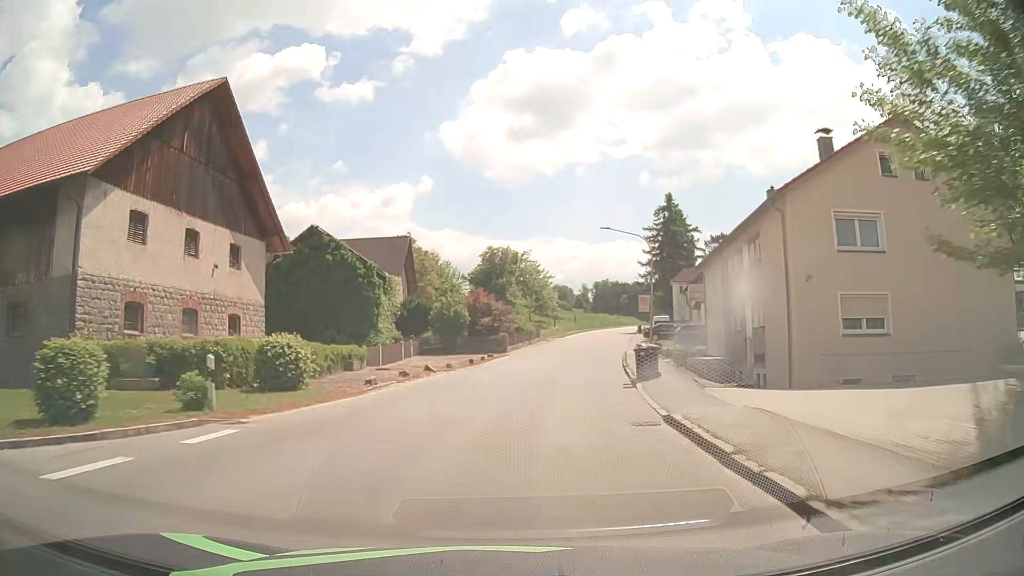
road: secondary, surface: asphalt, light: Day
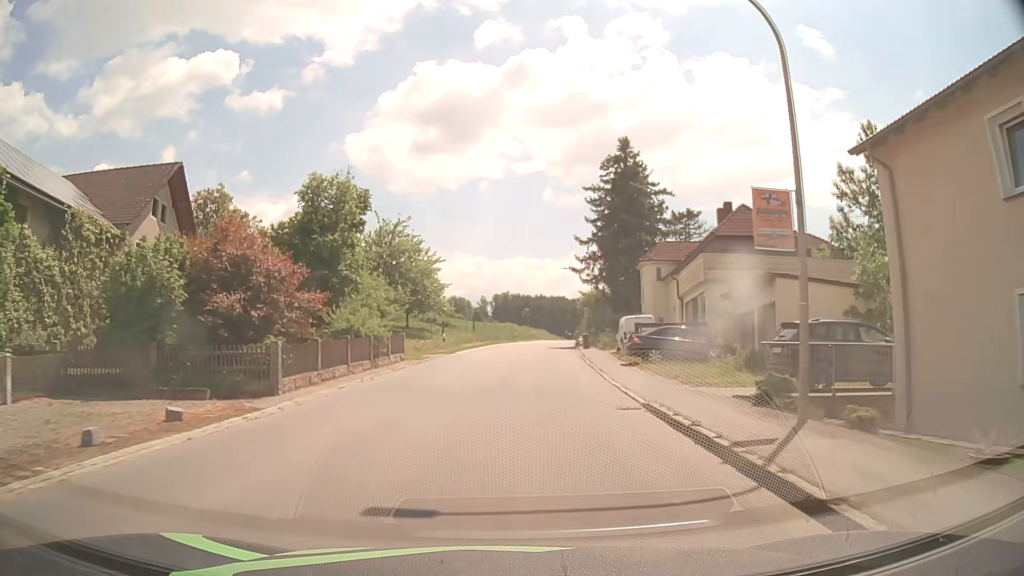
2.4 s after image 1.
(+2.7, +29.8) m; +9°
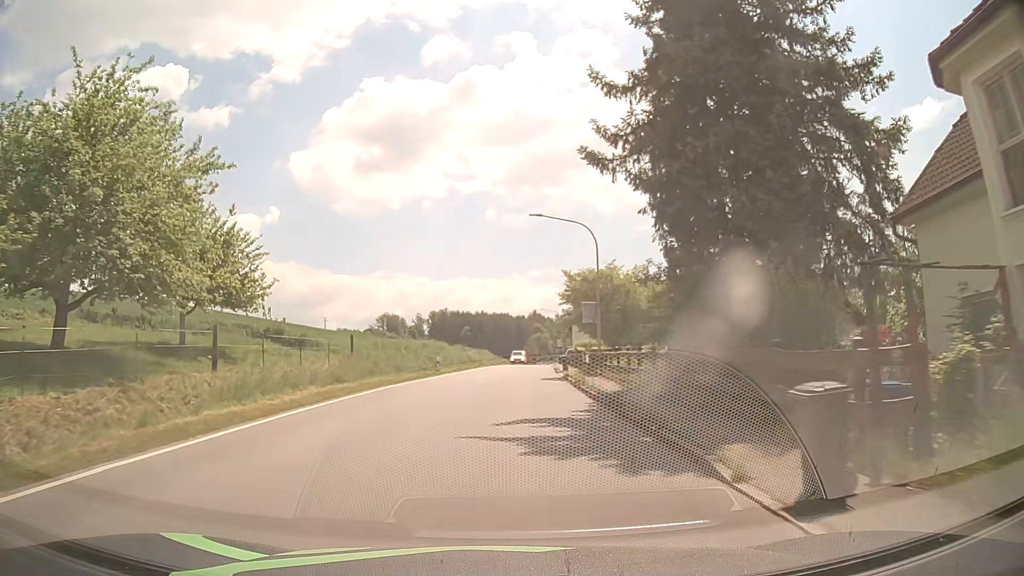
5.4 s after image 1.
(+1.6, +36.9) m; +5°
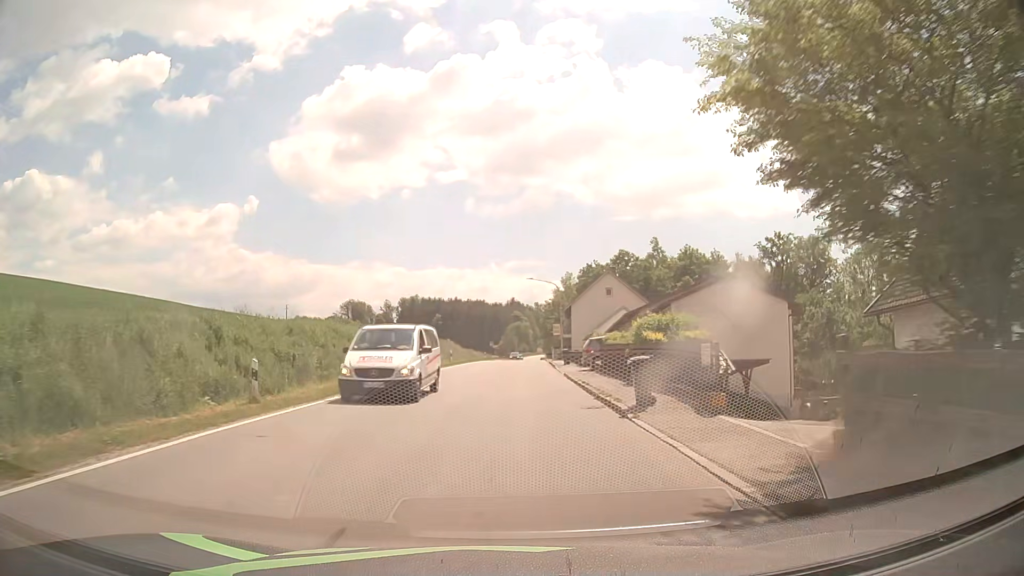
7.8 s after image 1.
(+0.7, +30.0) m; +2°
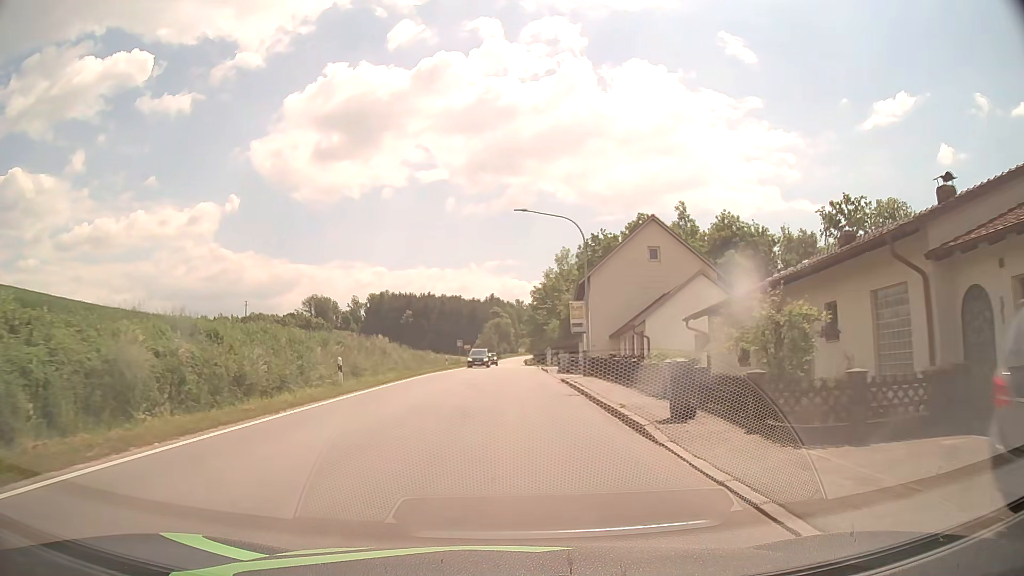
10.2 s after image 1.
(+0.6, +30.5) m; +2°
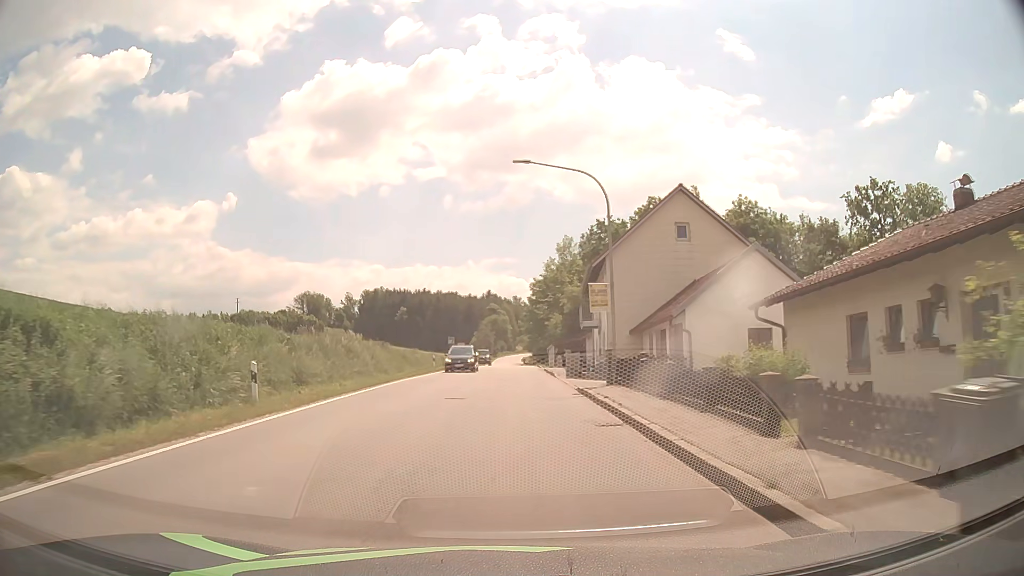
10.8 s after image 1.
(0.0, +7.6) m; 0°
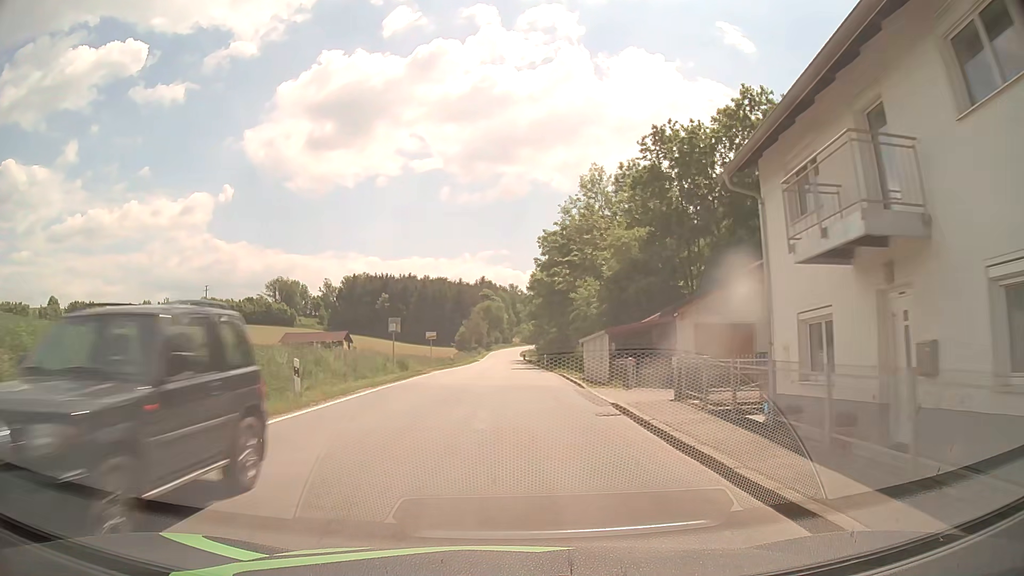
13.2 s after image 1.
(+0.2, +30.7) m; +1°
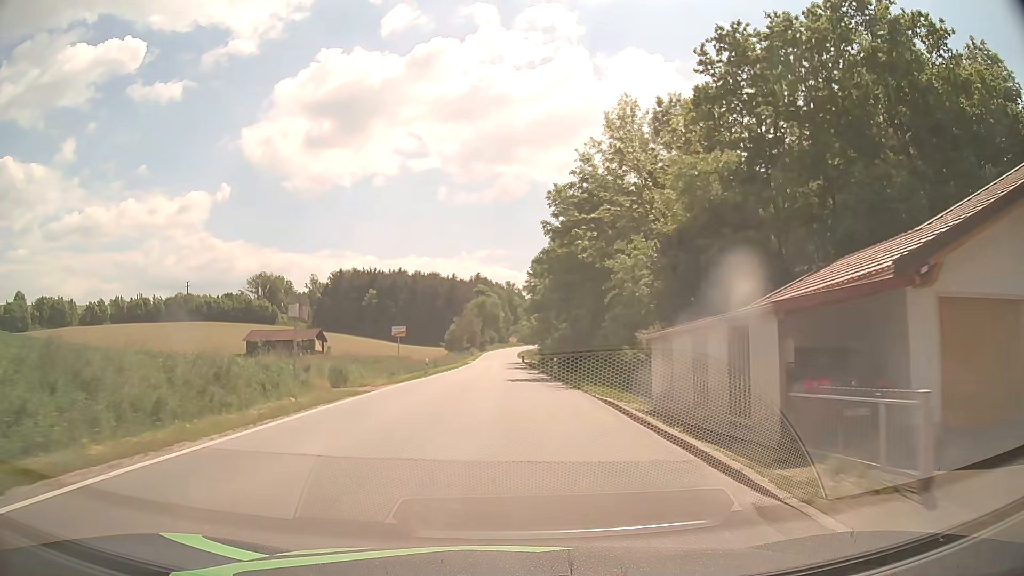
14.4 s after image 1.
(0.0, +15.4) m; 0°
